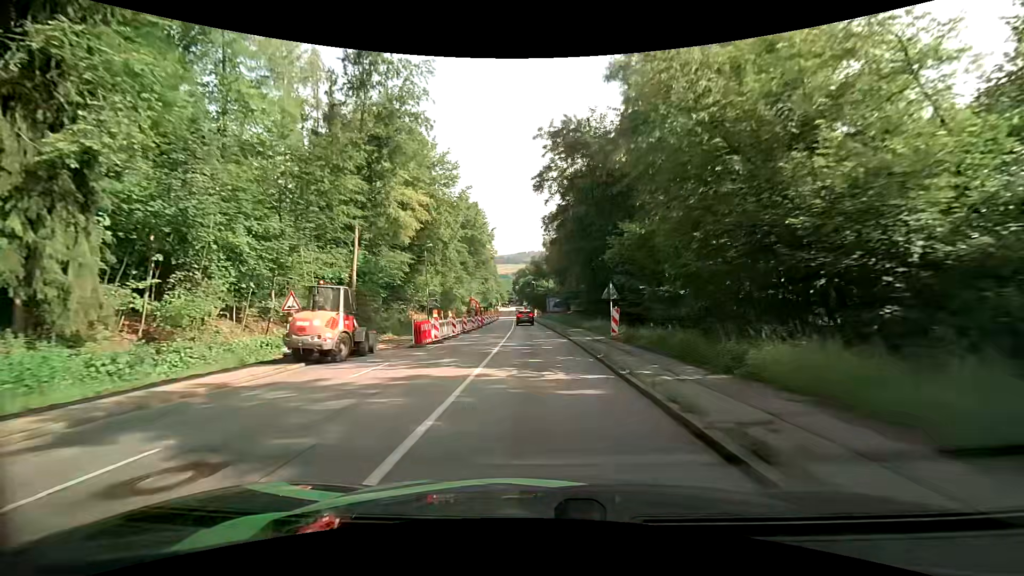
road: tertiary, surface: asphalt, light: Day
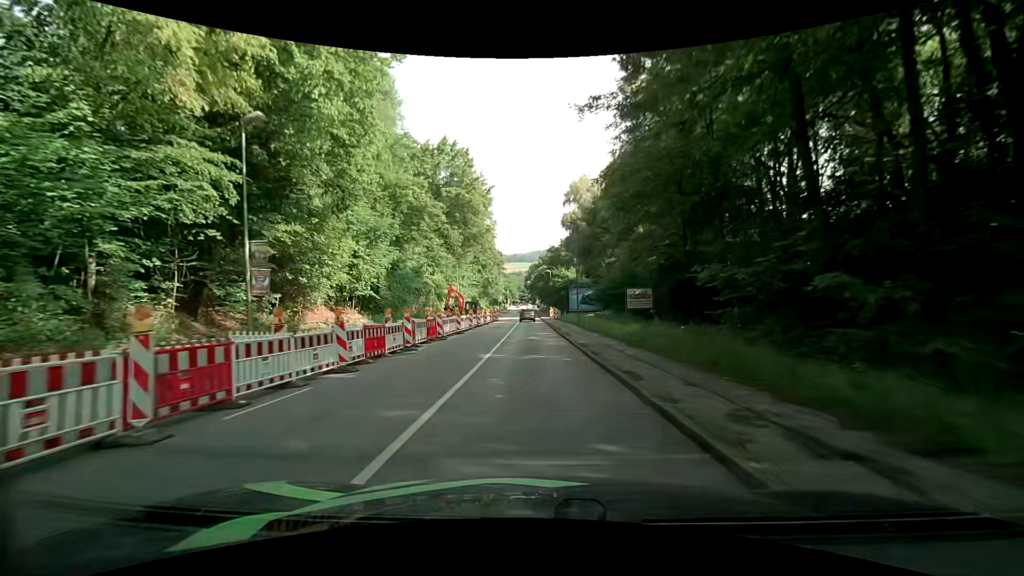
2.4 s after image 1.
(-0.4, +31.4) m; -2°
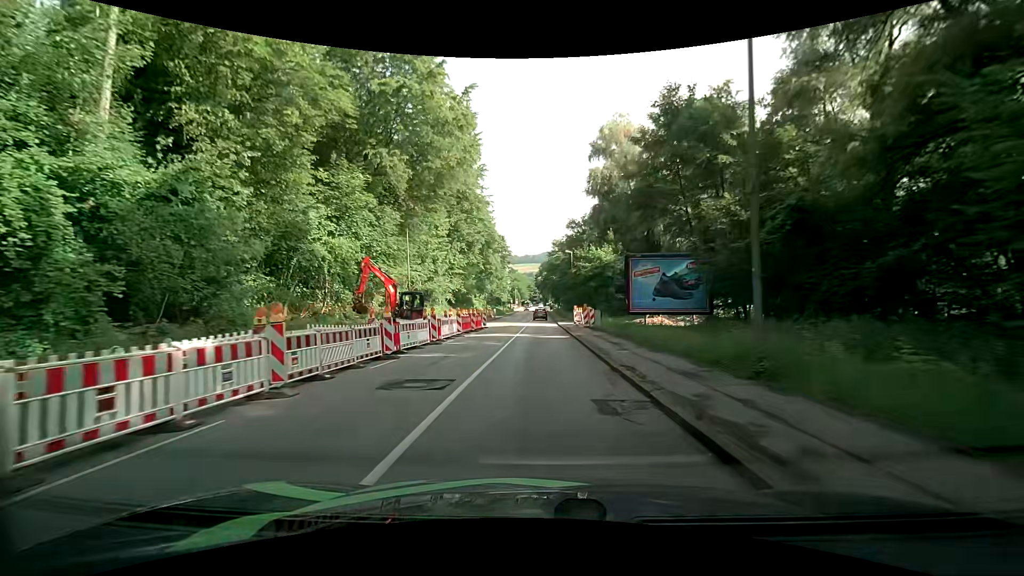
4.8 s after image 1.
(-0.1, +30.1) m; -1°
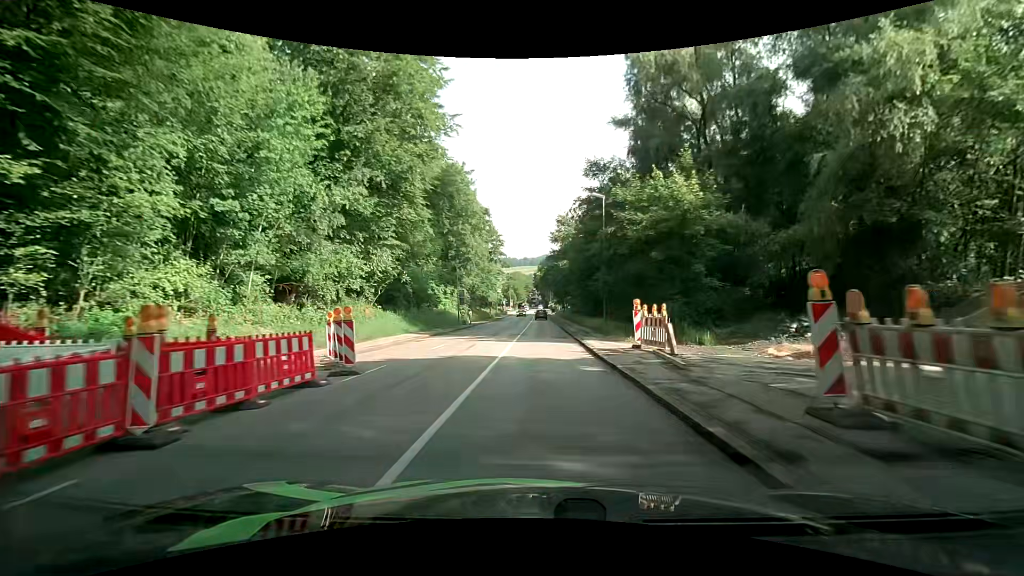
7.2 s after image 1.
(+0.2, +29.4) m; 0°
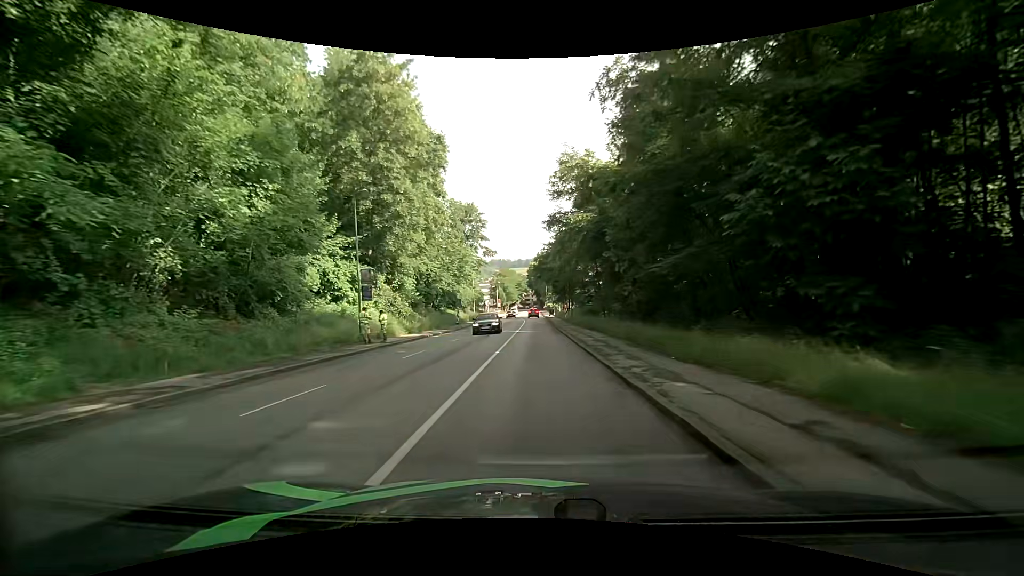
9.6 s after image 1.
(+0.4, +30.2) m; +1°
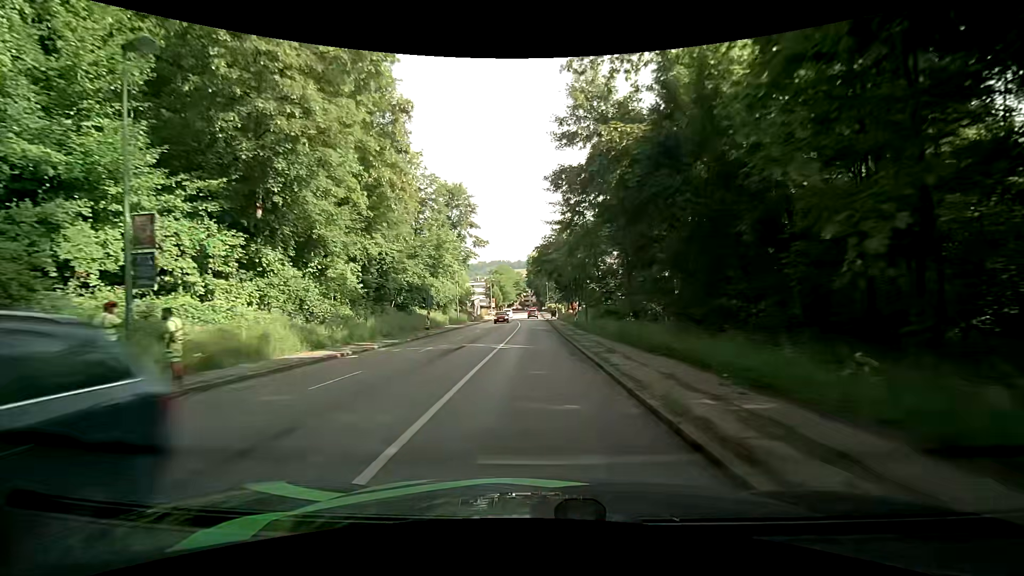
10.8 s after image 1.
(0.0, +15.4) m; 0°
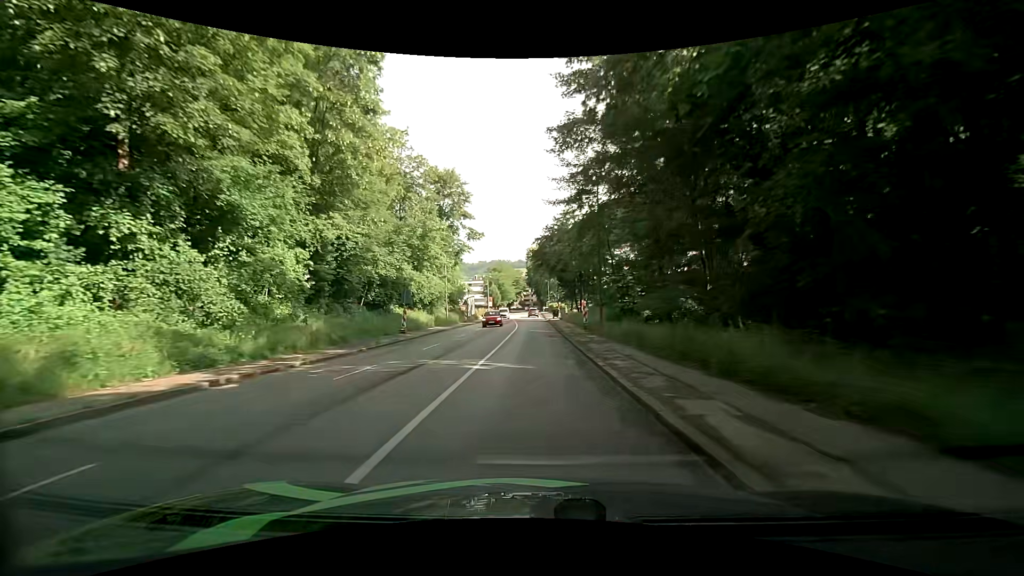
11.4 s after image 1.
(0.0, +7.7) m; 0°
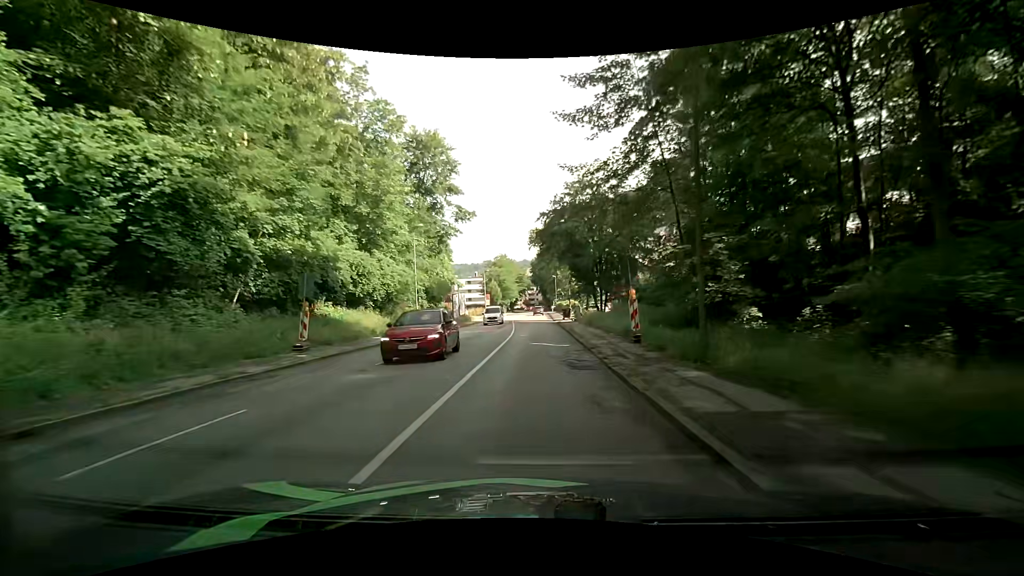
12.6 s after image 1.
(-0.1, +15.6) m; 0°
(0, +10) (0, +20) (-1, +30) (-1, +40) (-1, +50) (-1, +60) (-1, +70) (-1, +80) (-1, +90) (-1, +100) m
